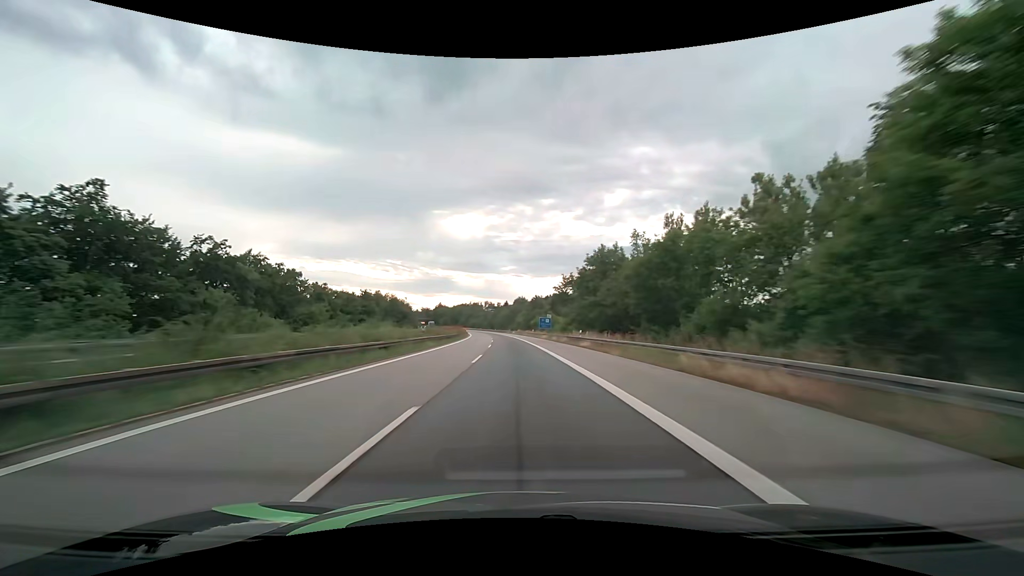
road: motorway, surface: asphalt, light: Day
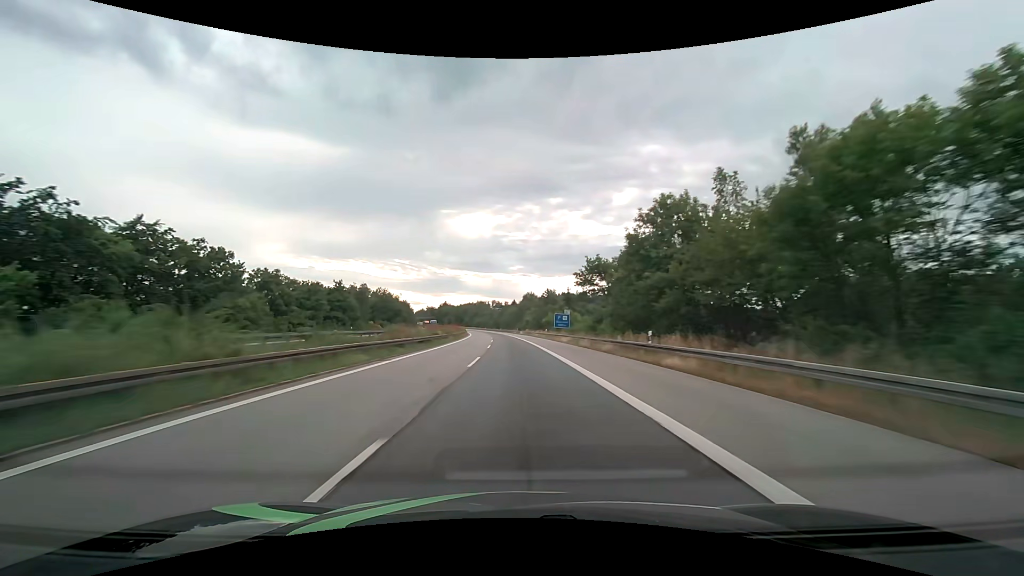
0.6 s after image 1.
(-0.1, +20.6) m; -1°
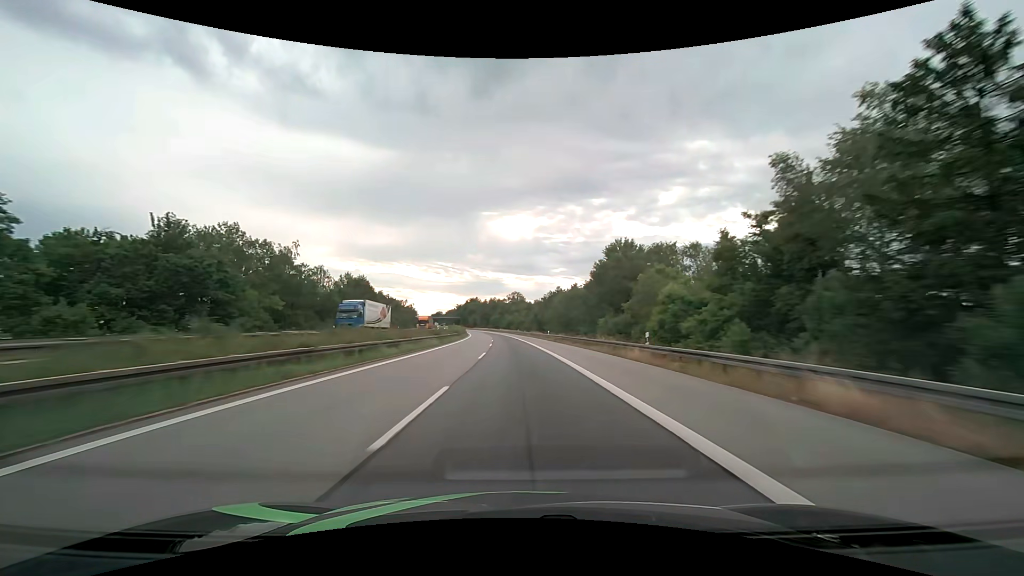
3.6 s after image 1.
(-4.4, +103.1) m; -5°
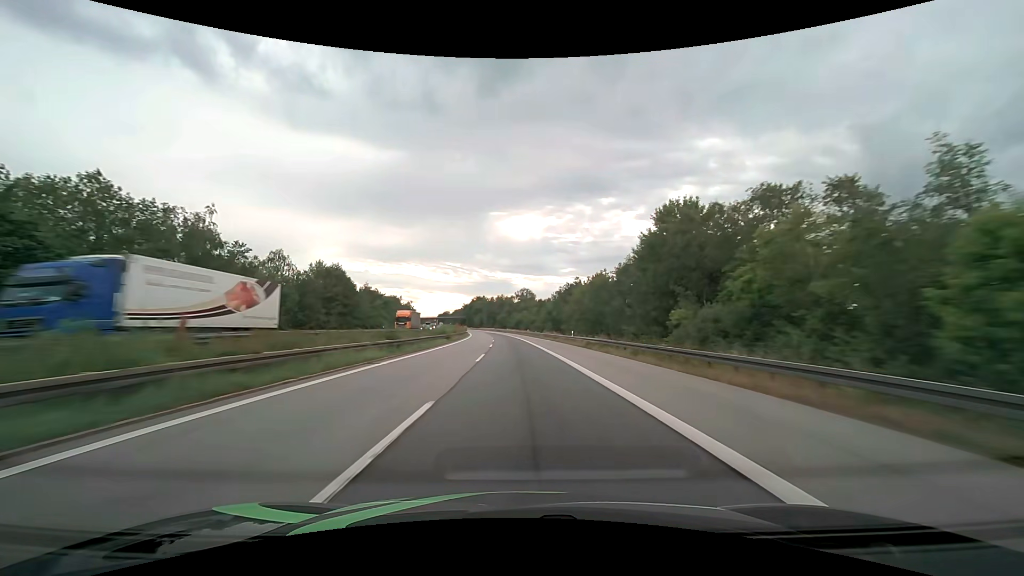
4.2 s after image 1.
(-0.2, +20.6) m; -1°
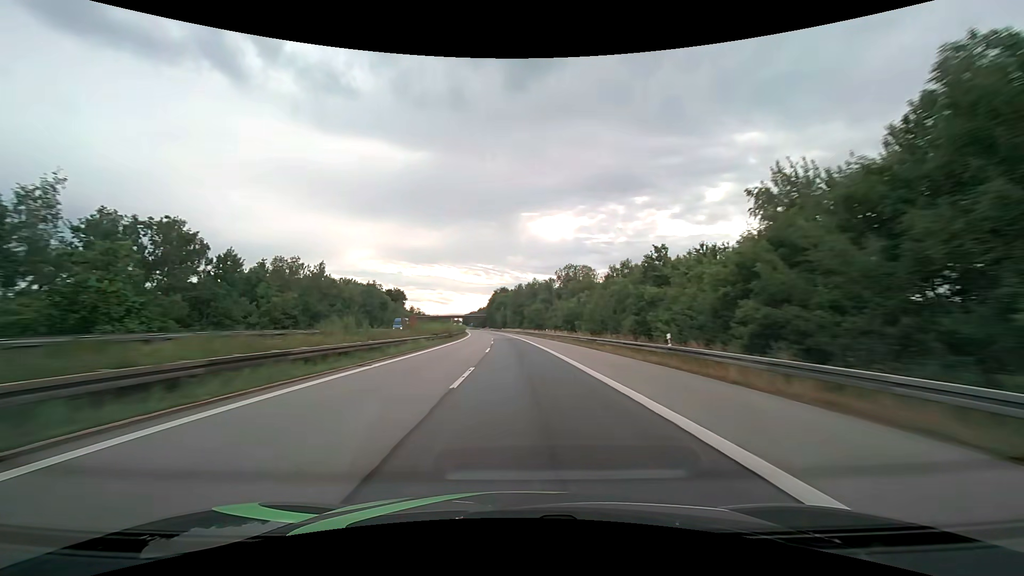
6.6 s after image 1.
(-2.7, +82.5) m; -4°
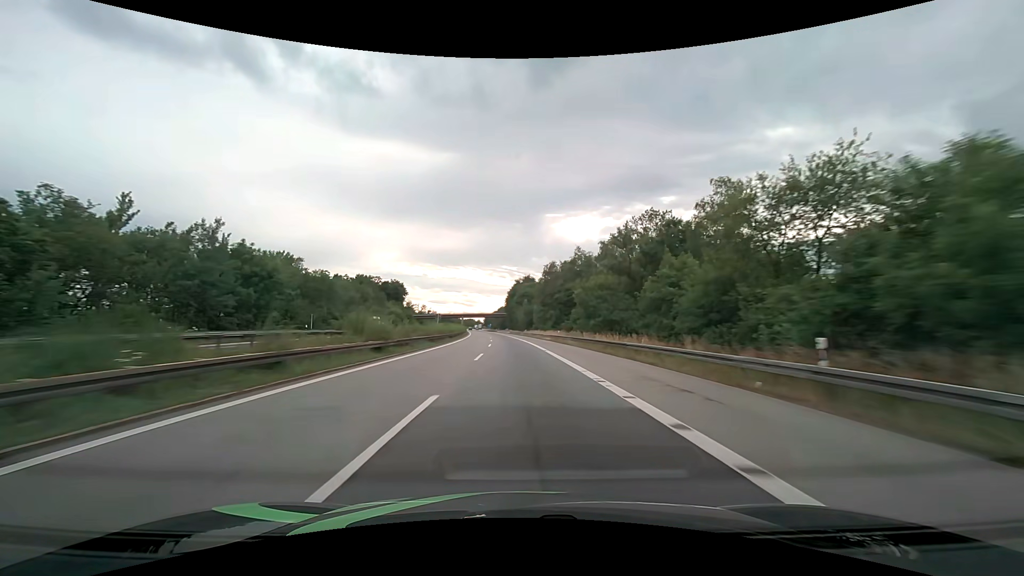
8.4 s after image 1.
(-1.5, +61.9) m; -3°
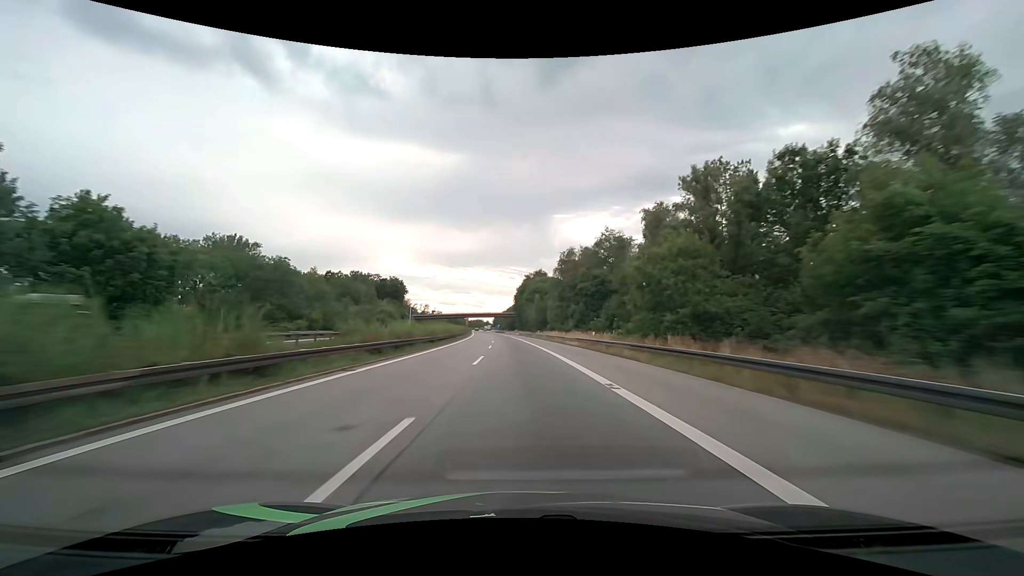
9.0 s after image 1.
(-0.2, +20.6) m; -1°
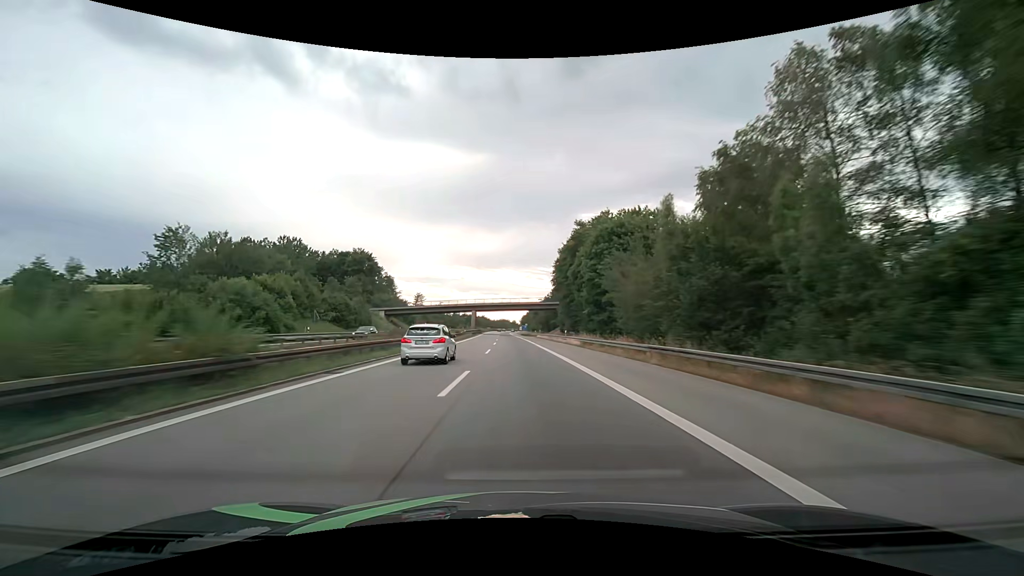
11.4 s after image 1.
(-2.6, +82.4) m; -3°
(0, +10) (0, +20) (0, +30) (-1, +40) (-1, +50) (-1, +60) (-1, +70) (-2, +80) (-2, +90) (-3, +100) m
